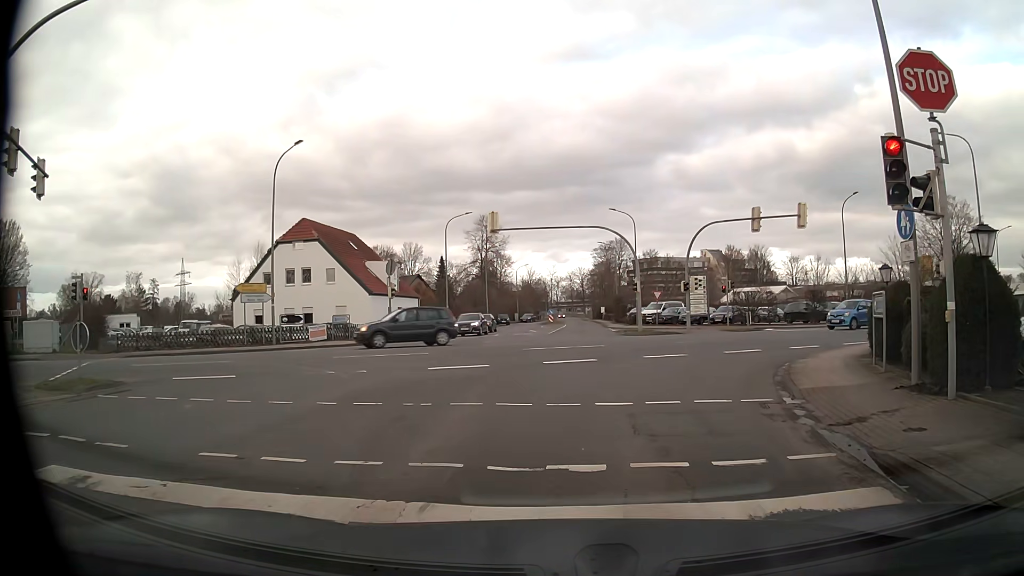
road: unclassified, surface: asphalt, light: Day
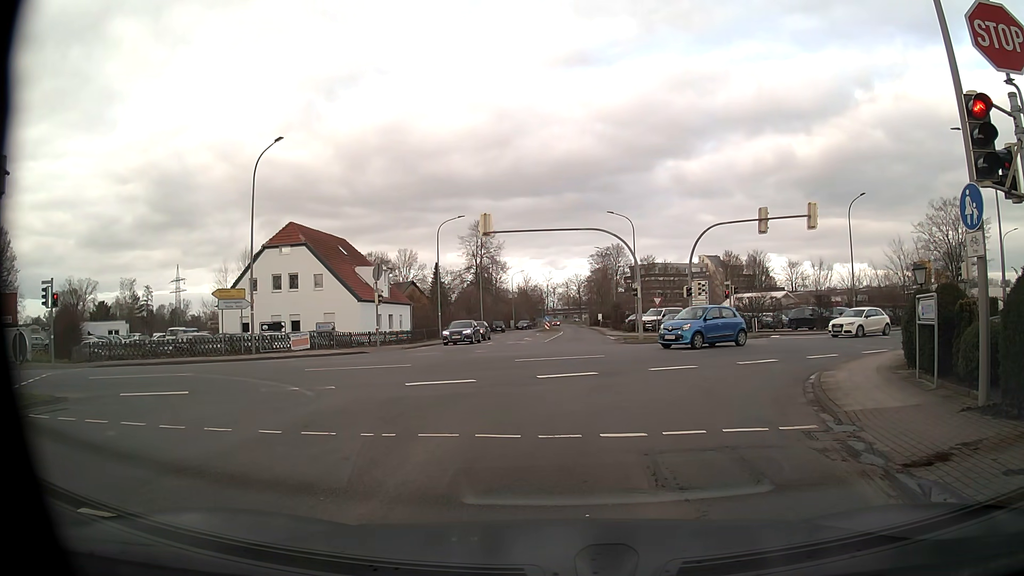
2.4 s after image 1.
(0.0, +1.8) m; 0°
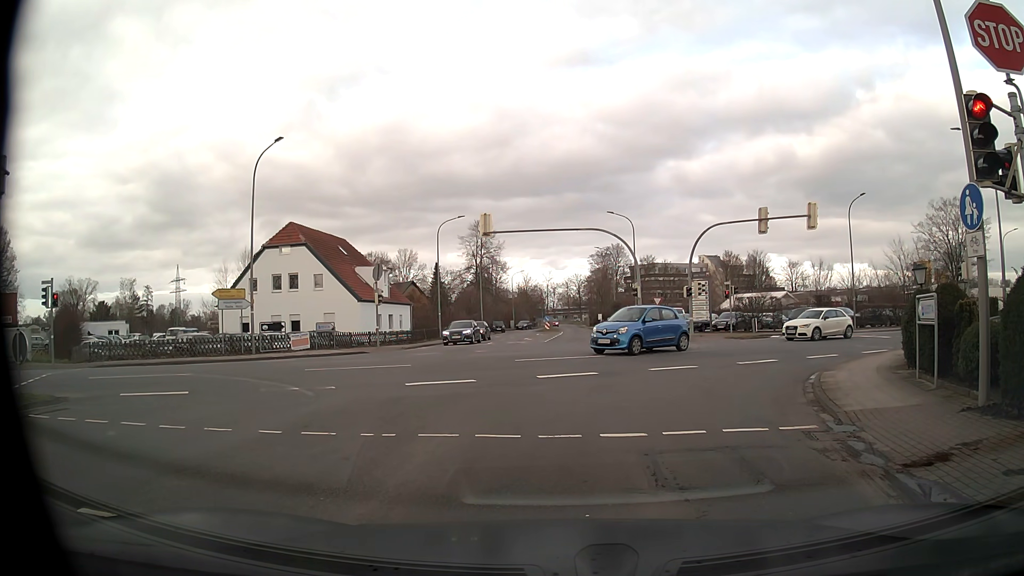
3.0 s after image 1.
(0.0, 0.0) m; 0°
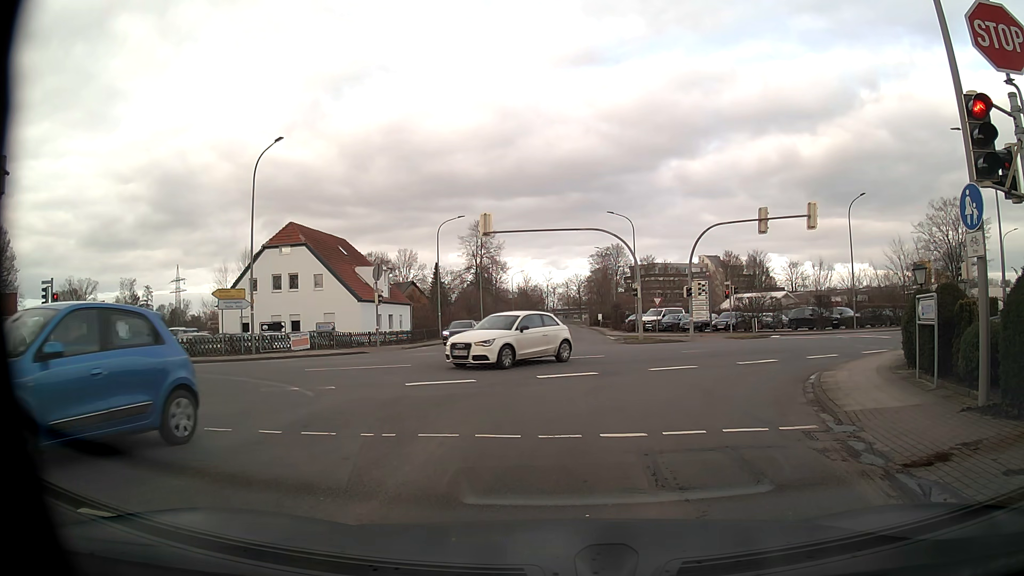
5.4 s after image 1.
(0.0, 0.0) m; 0°
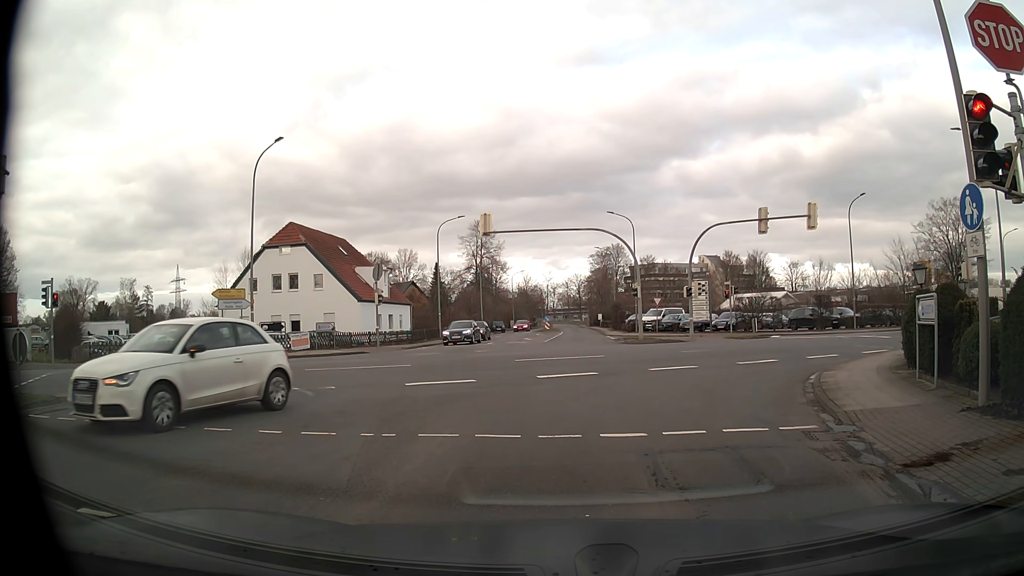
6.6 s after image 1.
(0.0, 0.0) m; 0°
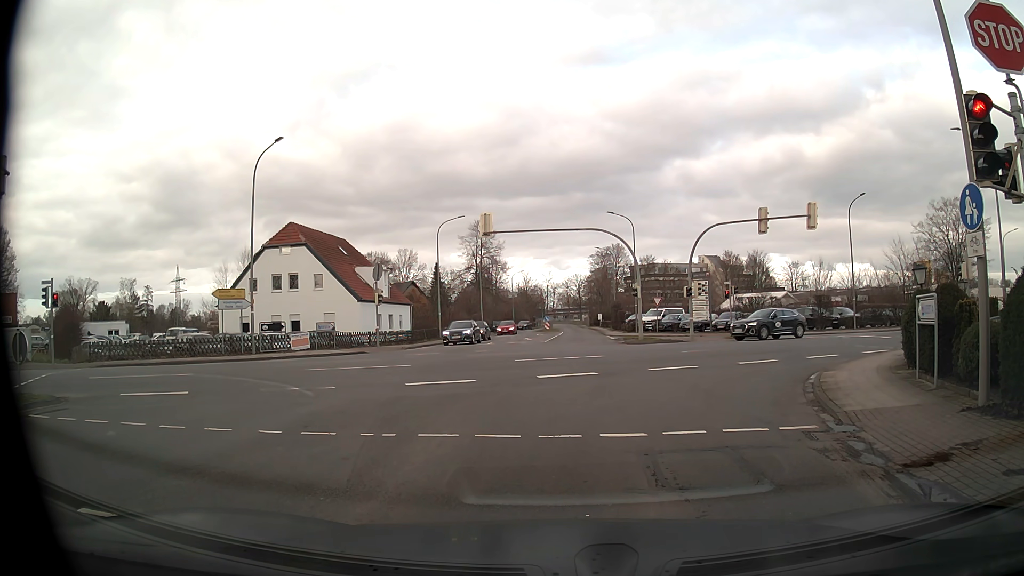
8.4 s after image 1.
(0.0, 0.0) m; 0°
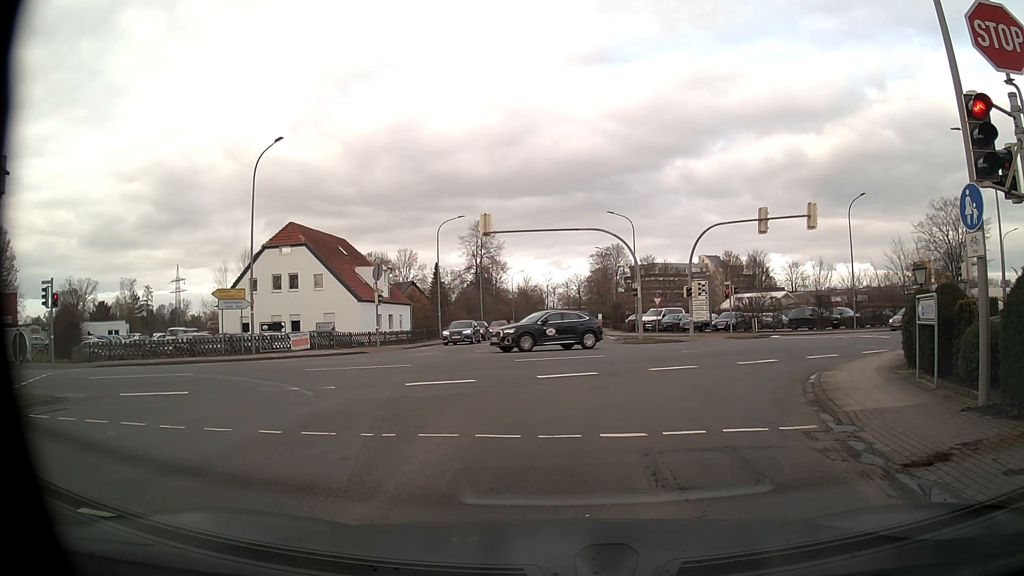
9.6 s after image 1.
(0.0, 0.0) m; 0°
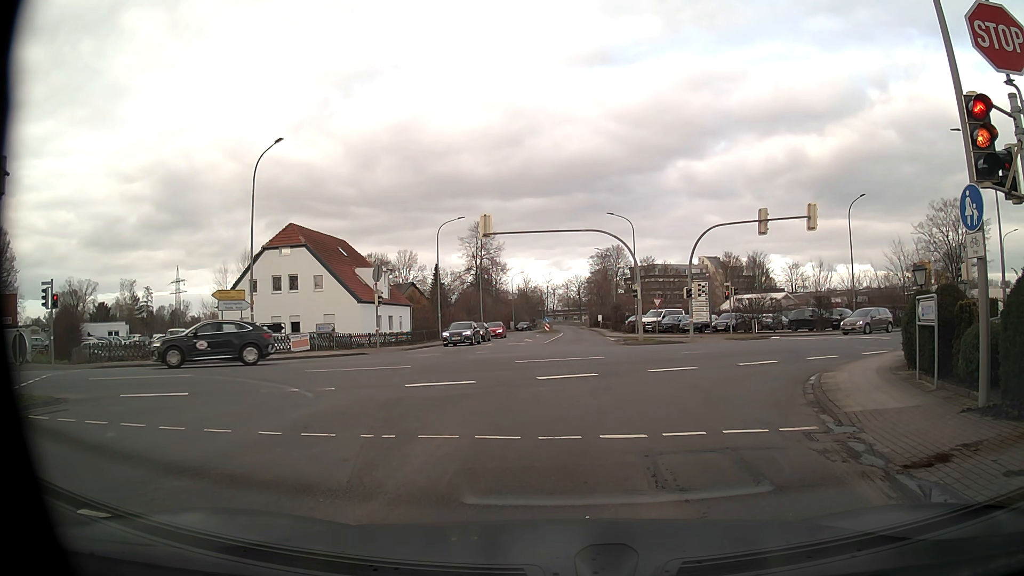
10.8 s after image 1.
(0.0, 0.0) m; 0°
(0, +10) (0, +20) (0, +30) (+1, +40) (+1, +50) (+2, +60) (+2, +70) (+2, +80) (+3, +90) (+3, +100) m
